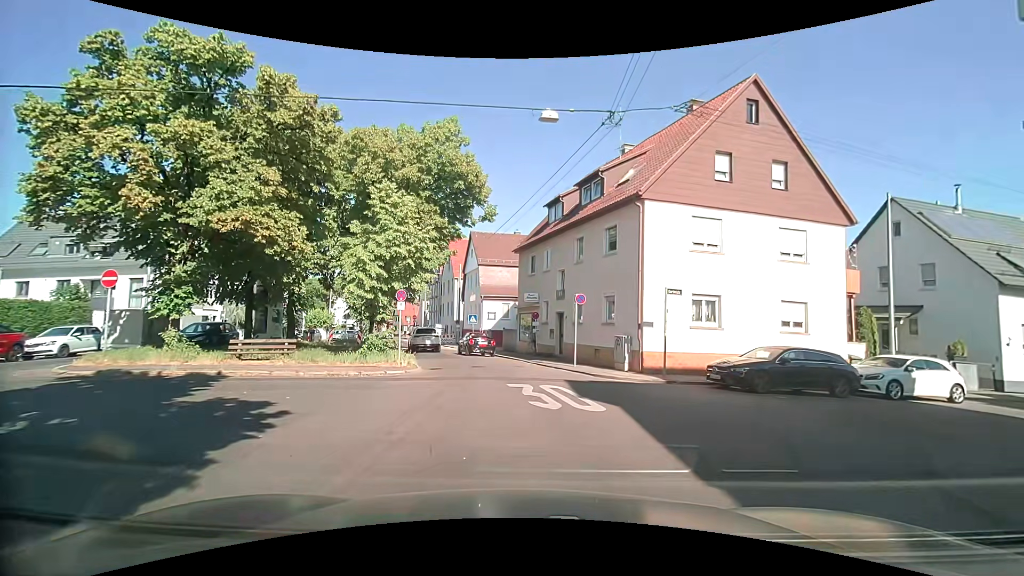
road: residential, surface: asphalt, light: Day
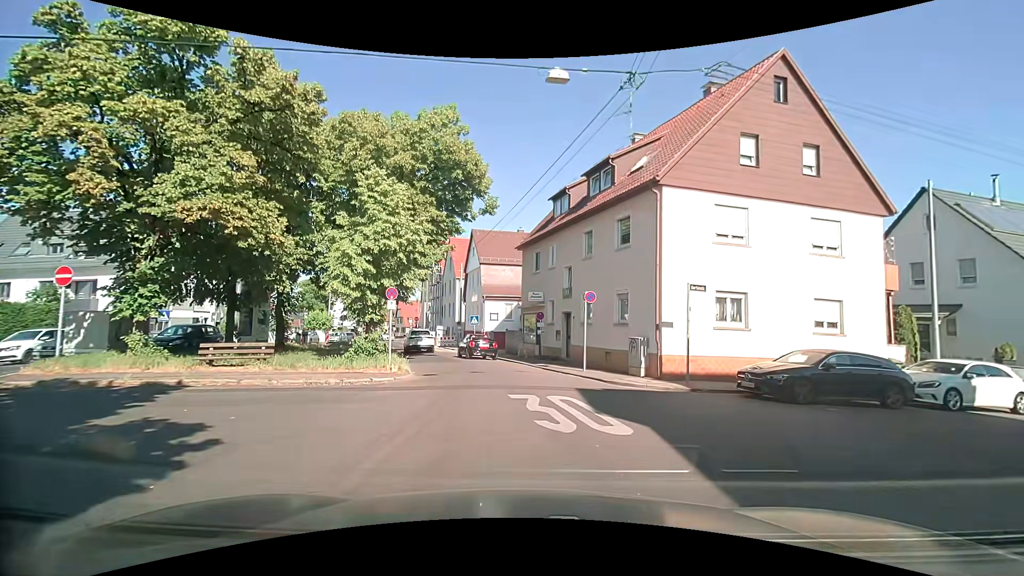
(0.0, +1.9) m; +2°
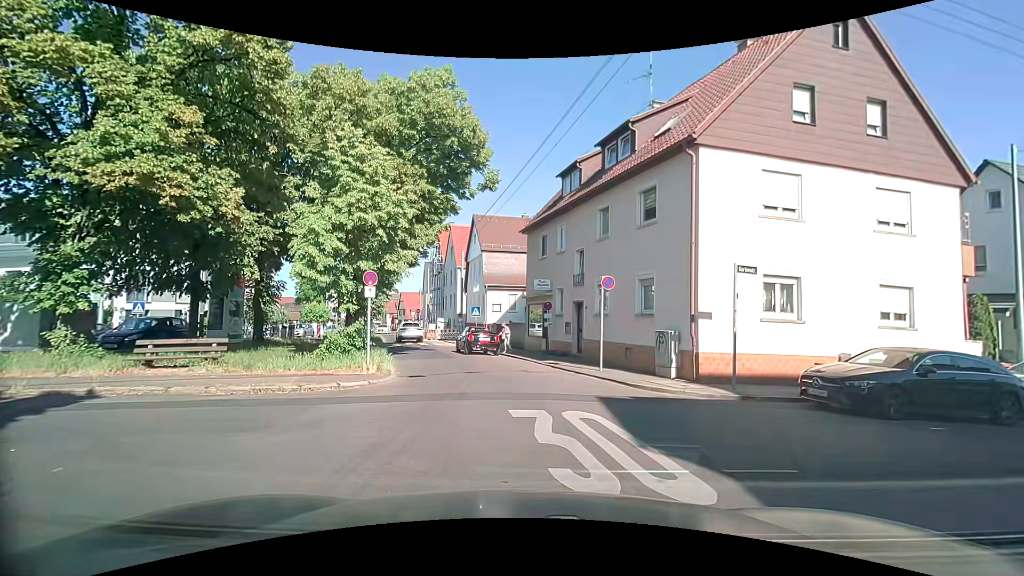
(-0.1, +2.7) m; +1°
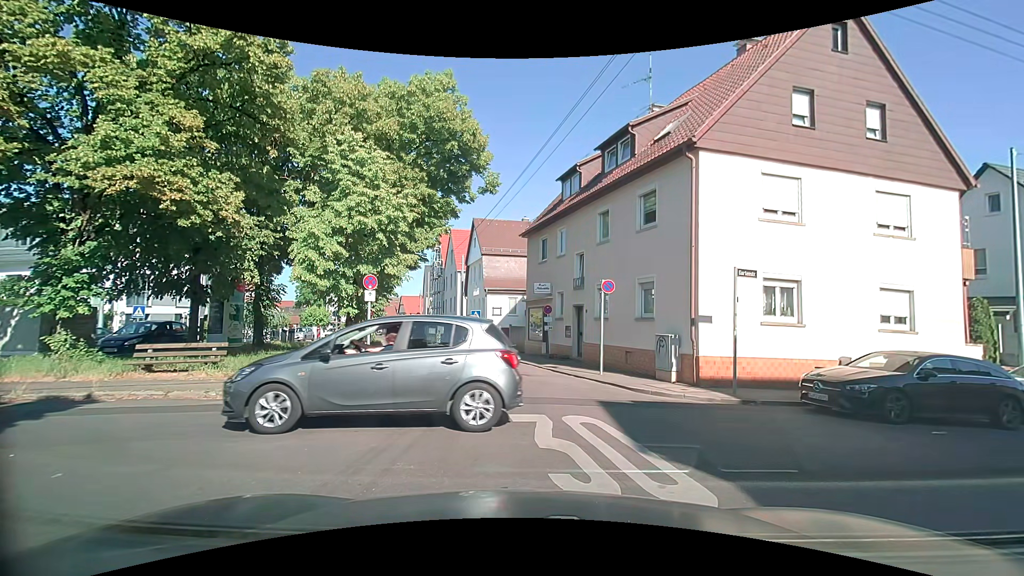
(0.0, +0.2) m; 0°
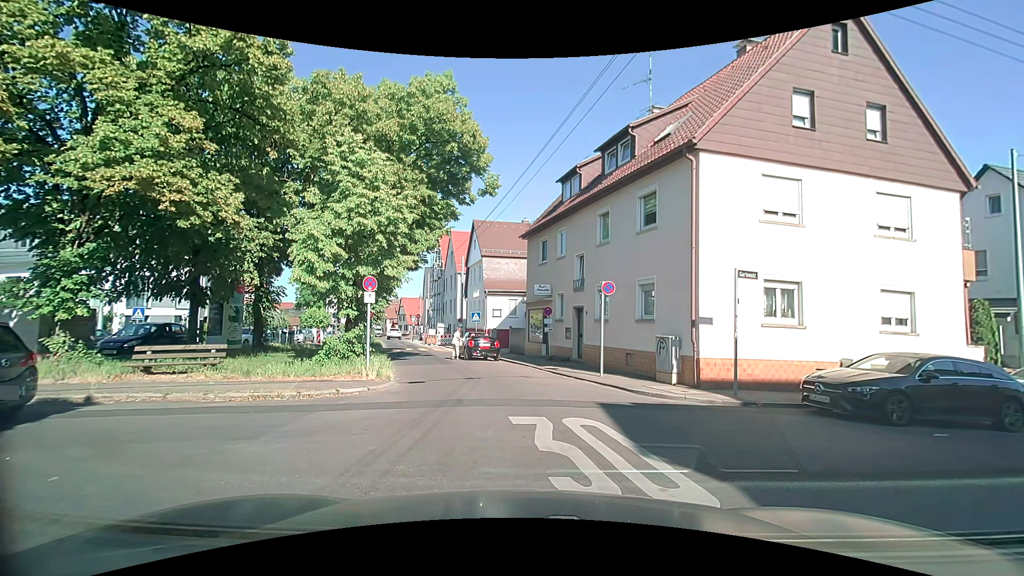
(0.0, 0.0) m; 0°
